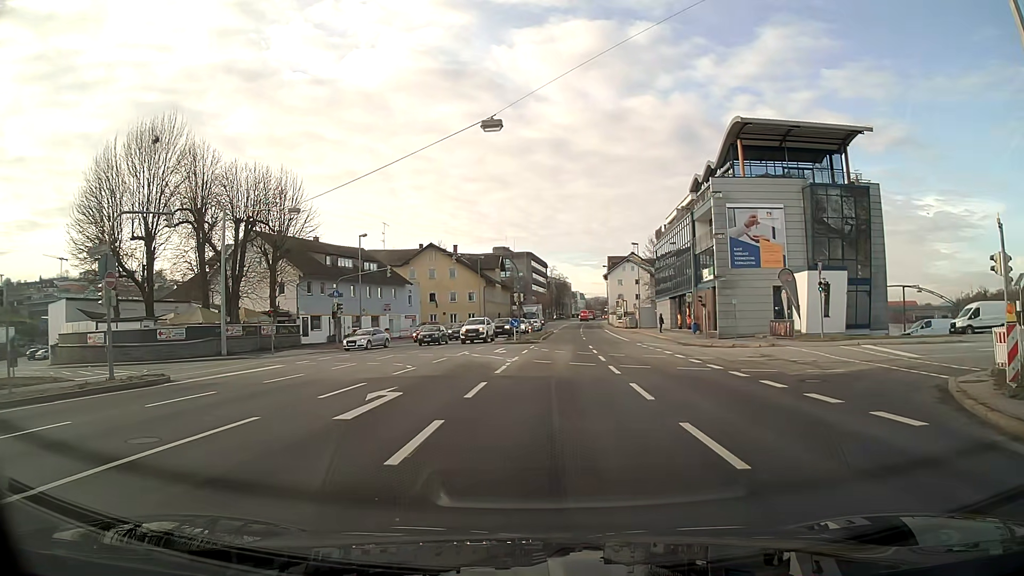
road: primary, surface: asphalt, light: Day
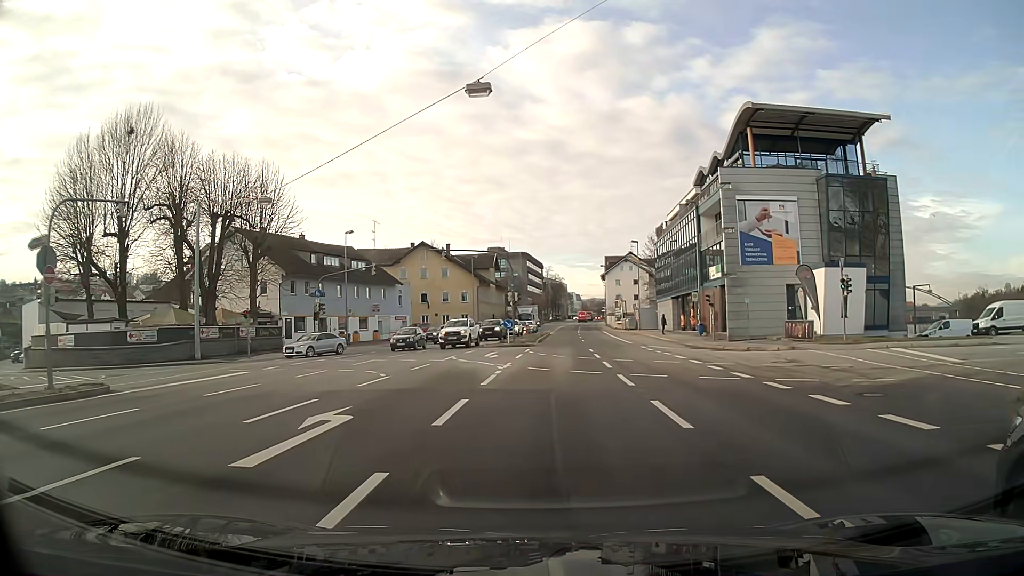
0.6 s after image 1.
(0.0, +3.5) m; 0°
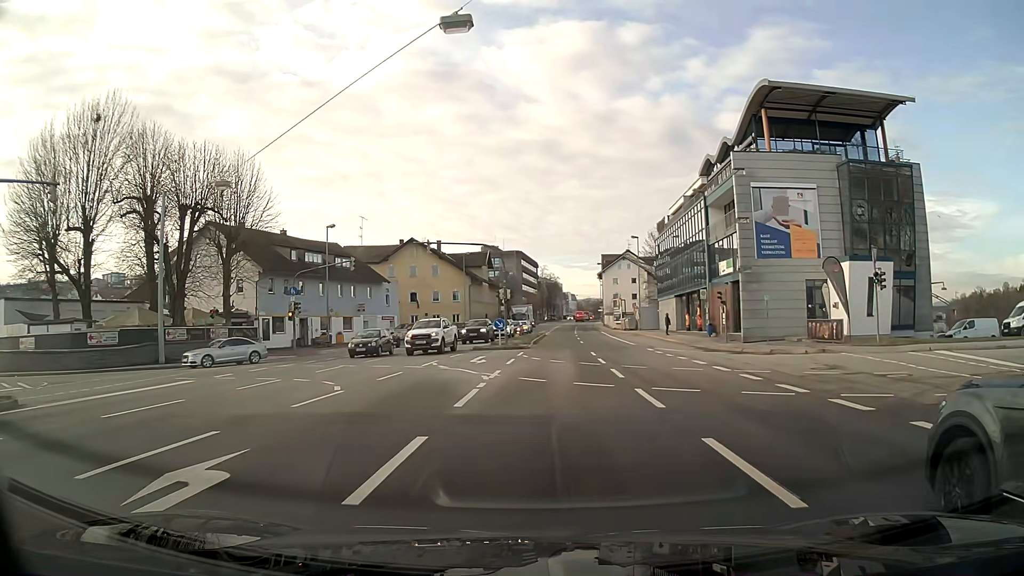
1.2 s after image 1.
(0.0, +4.2) m; 0°
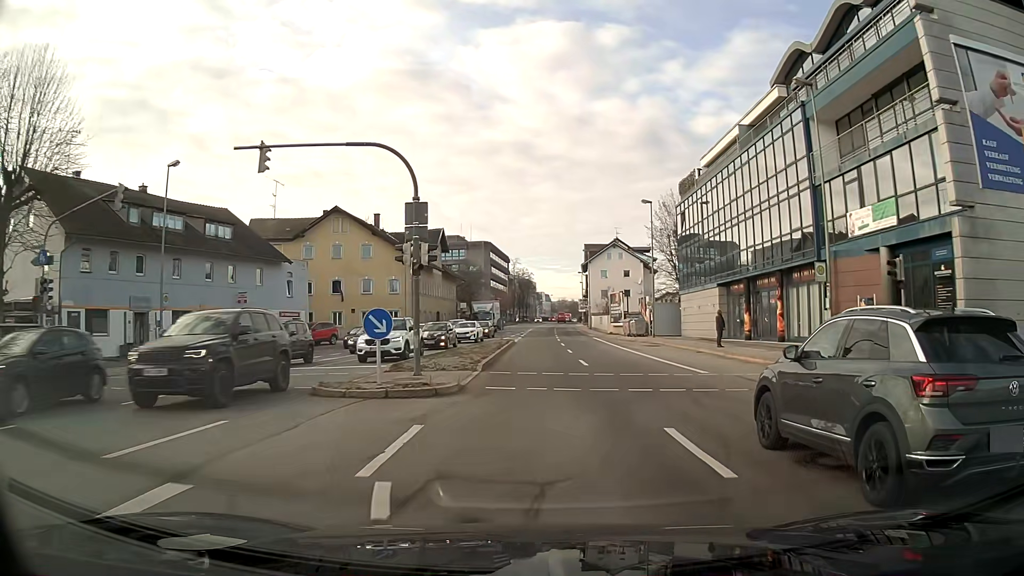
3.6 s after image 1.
(+0.5, +23.7) m; +2°
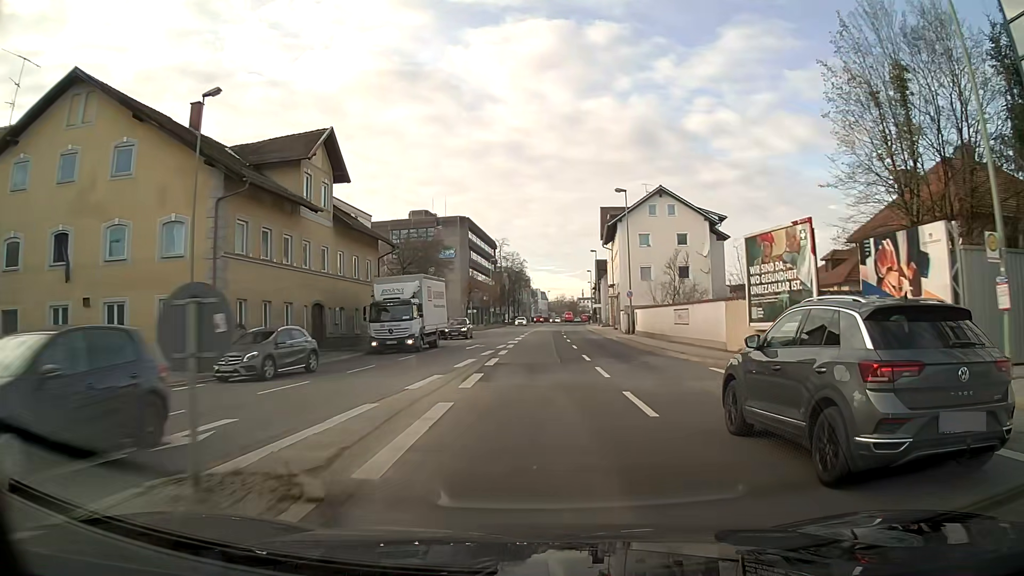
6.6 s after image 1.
(0.0, +39.8) m; 0°
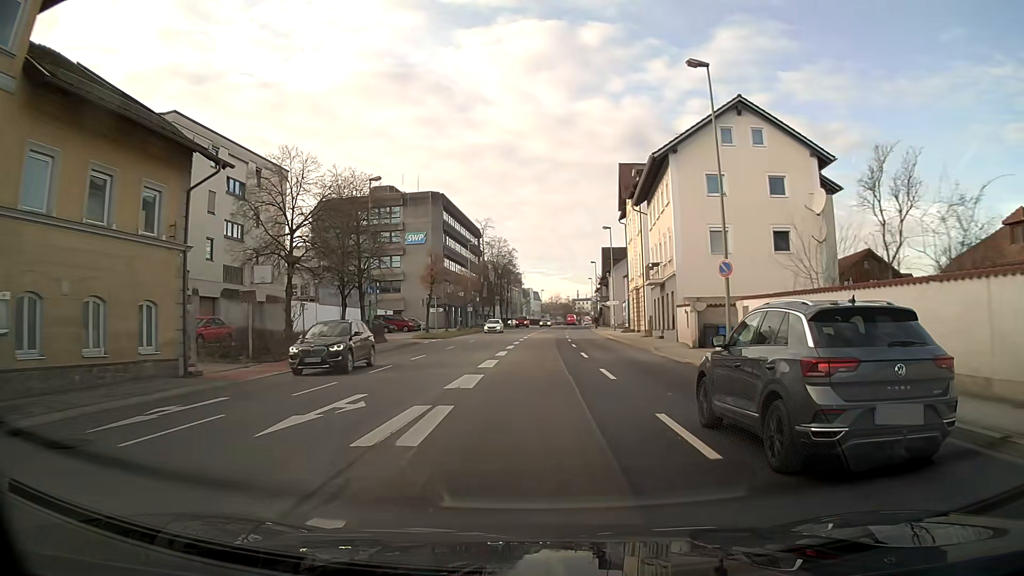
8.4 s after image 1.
(+0.2, +24.6) m; +1°
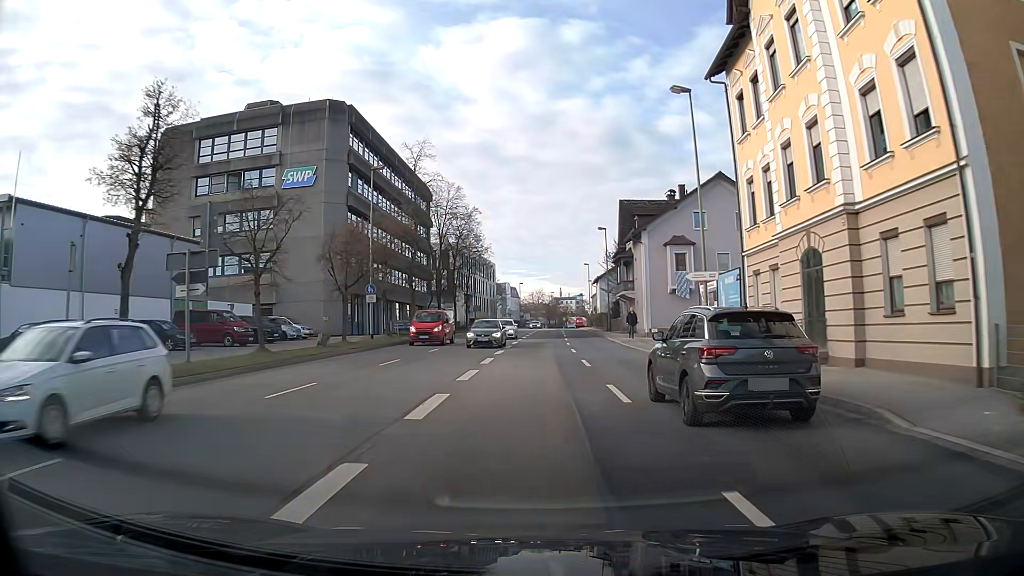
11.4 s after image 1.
(+0.6, +40.4) m; +2°
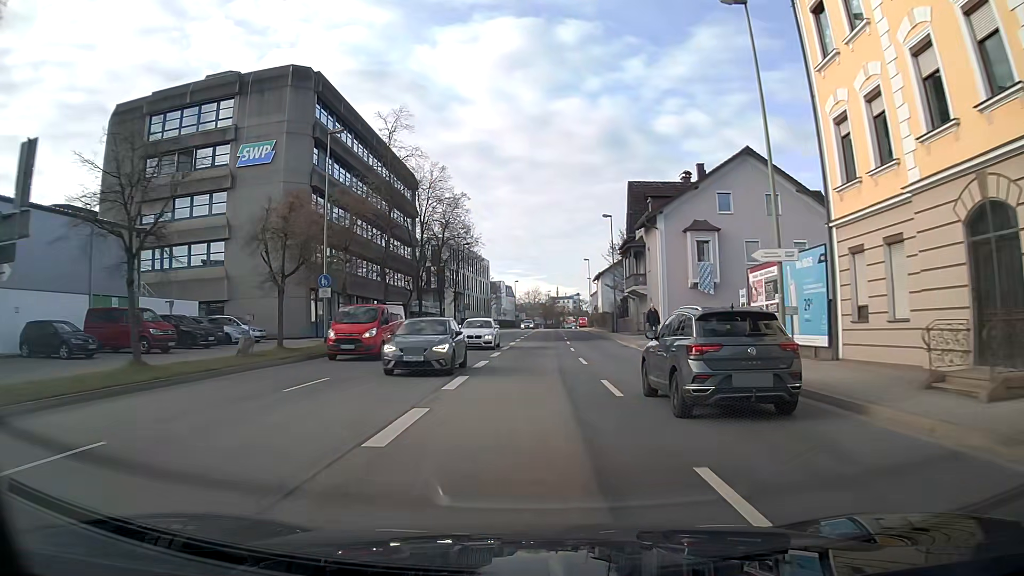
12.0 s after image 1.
(0.0, +8.1) m; 0°
